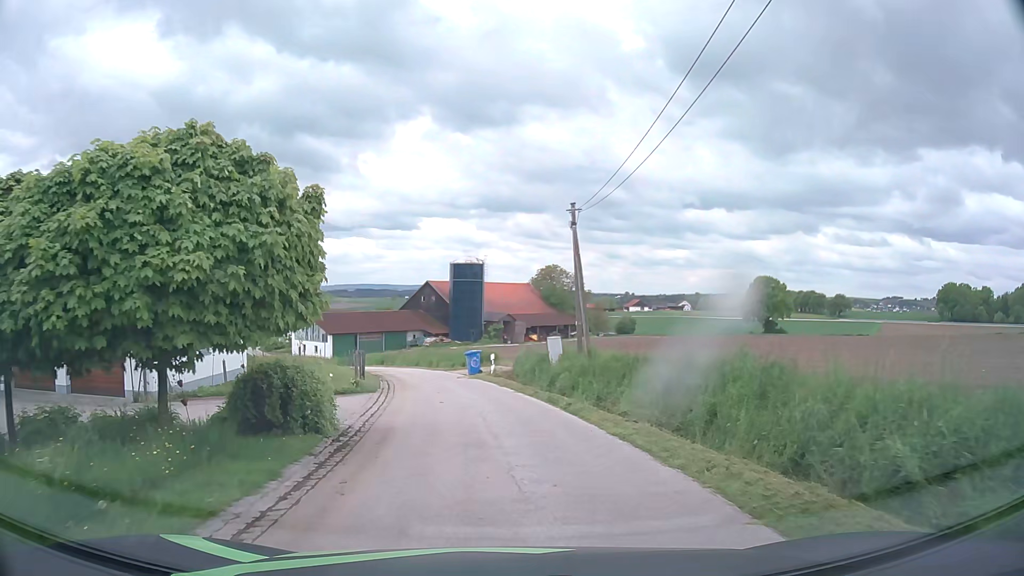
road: unclassified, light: Day
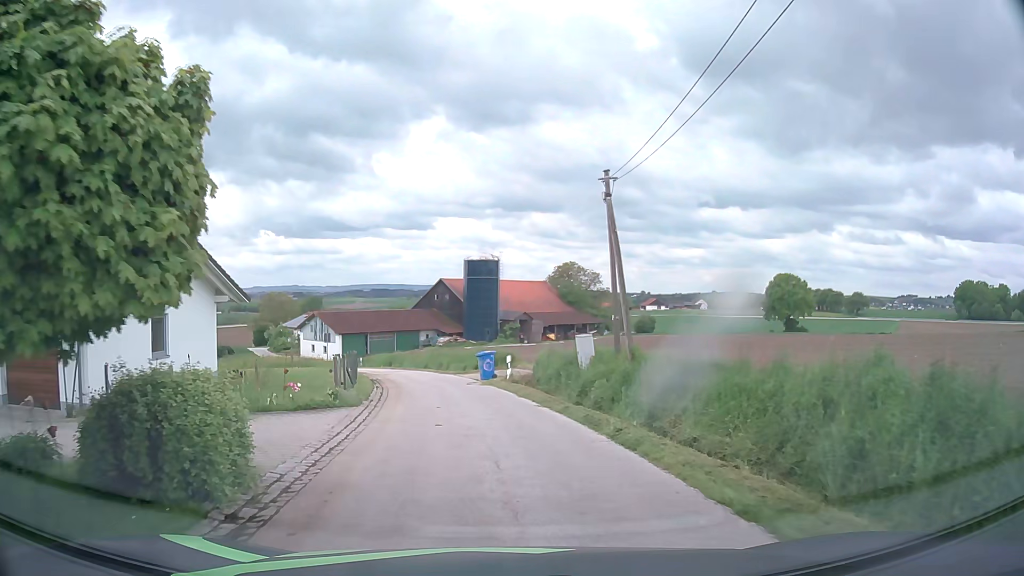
(0.0, +4.4) m; -2°
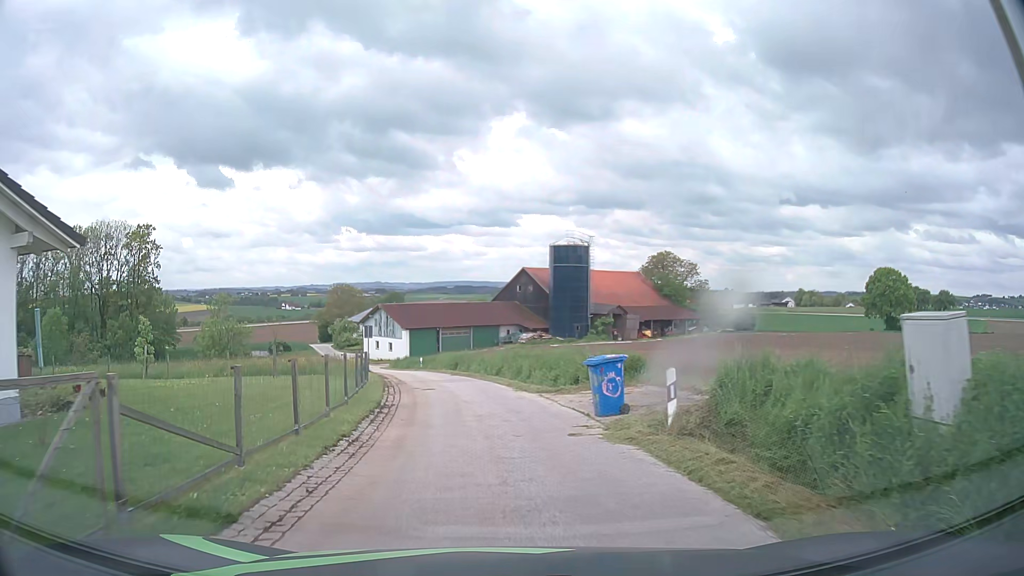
(-0.8, +13.8) m; -7°
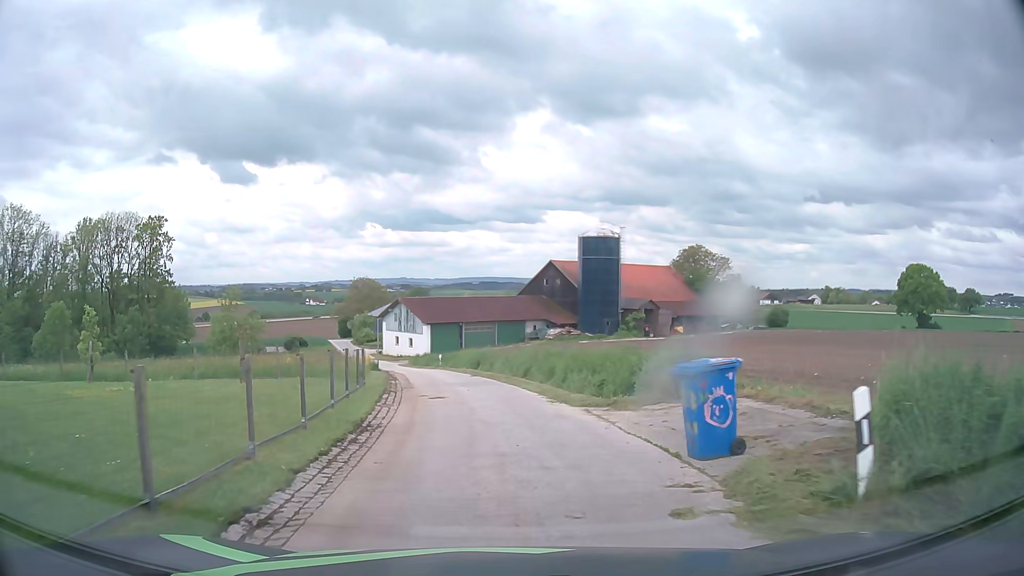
(-0.1, +4.8) m; -2°
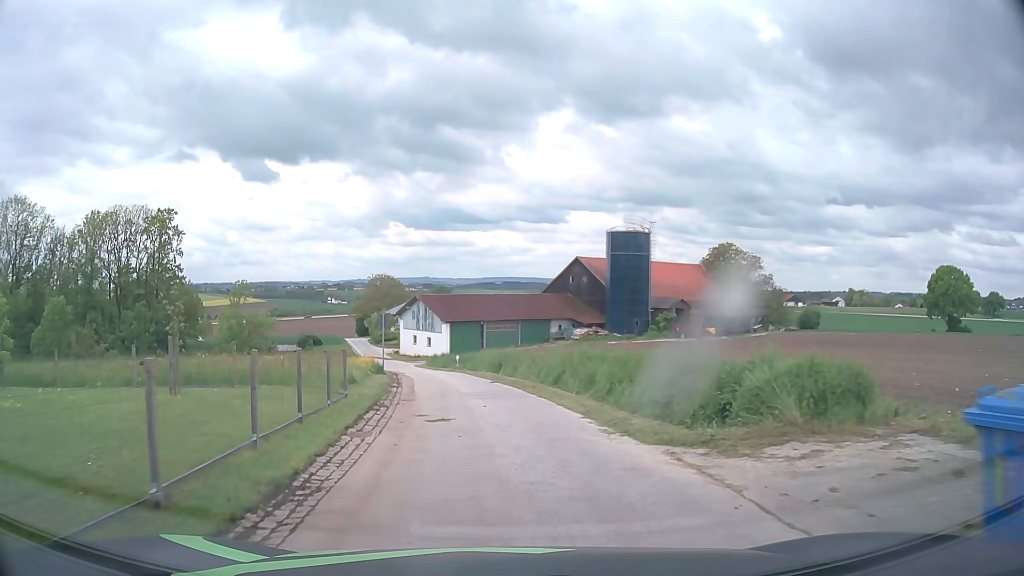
(-0.1, +5.0) m; -2°
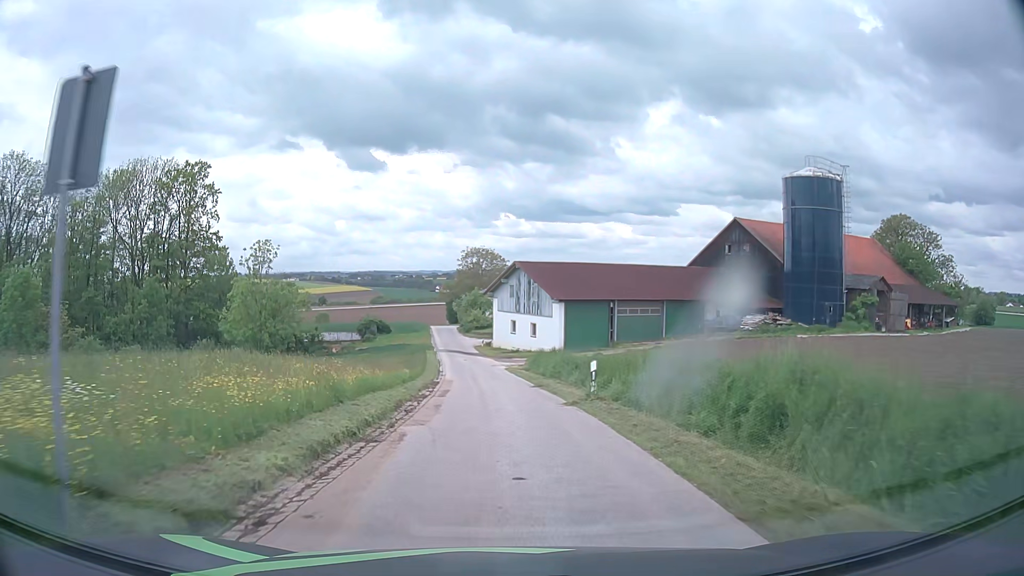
(-2.2, +27.9) m; -9°
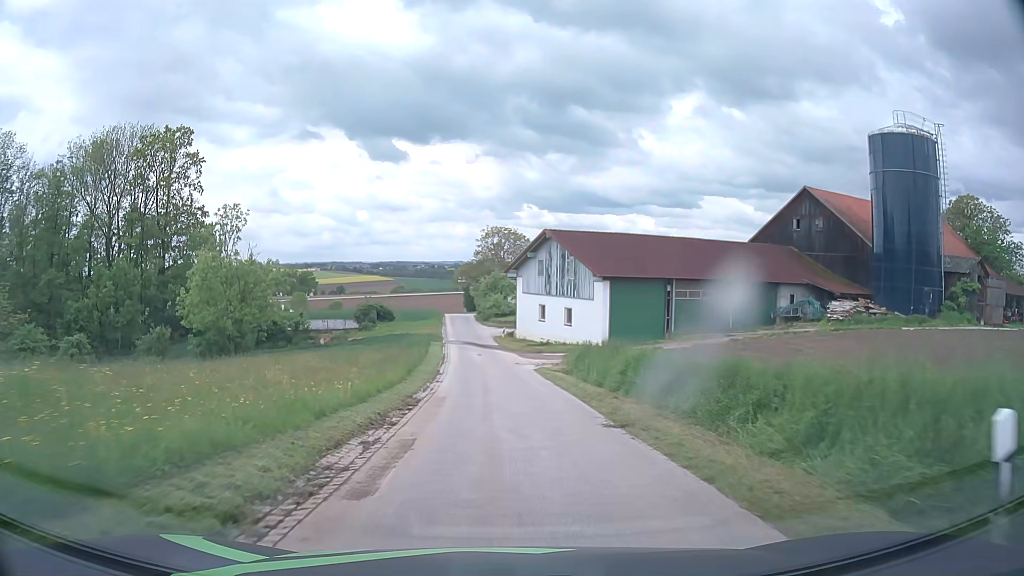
(-0.3, +13.1) m; -2°
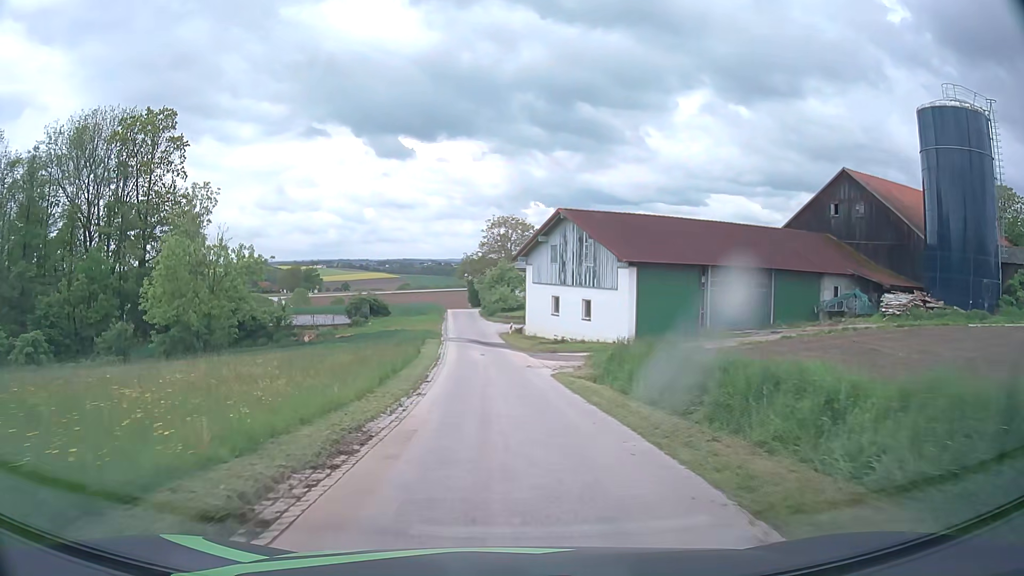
(0.0, +6.8) m; -1°
(0, +10) (0, +20) (-1, +30) (-2, +40) (-3, +50) (-4, +60) (-5, +70) (-5, +80) (-6, +90) (-7, +100) m
